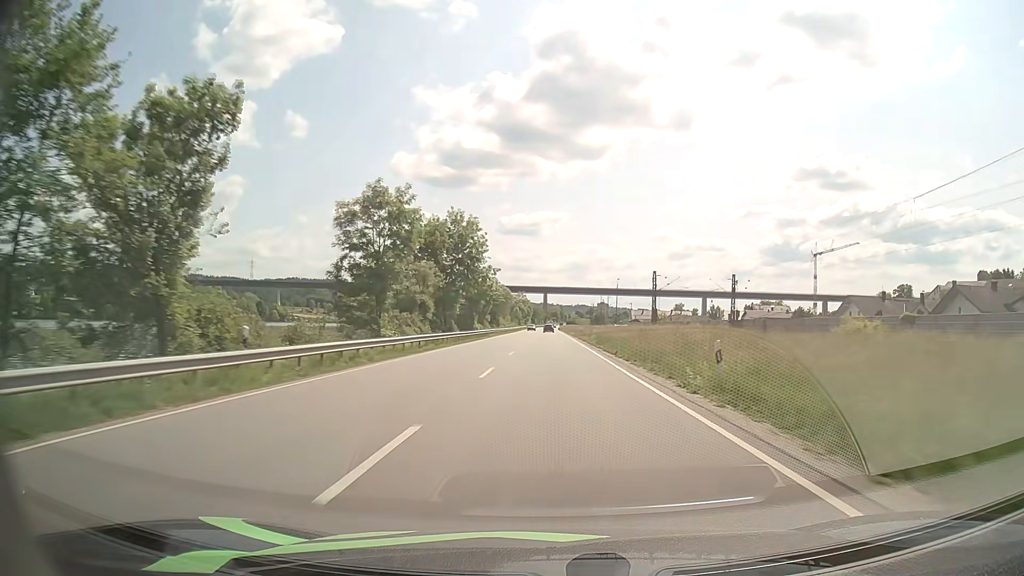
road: primary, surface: asphalt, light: Day
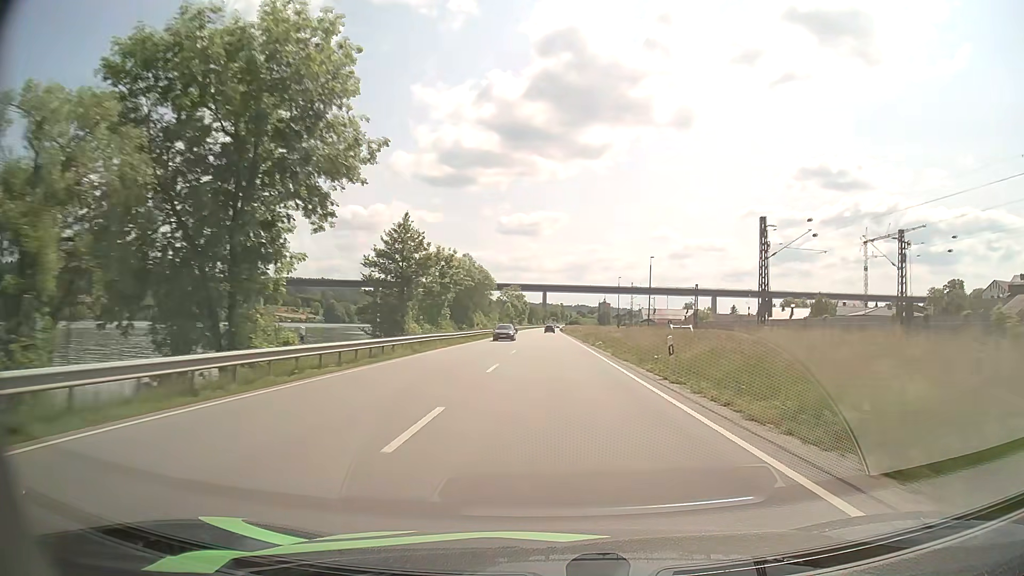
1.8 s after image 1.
(+0.2, +46.2) m; 0°
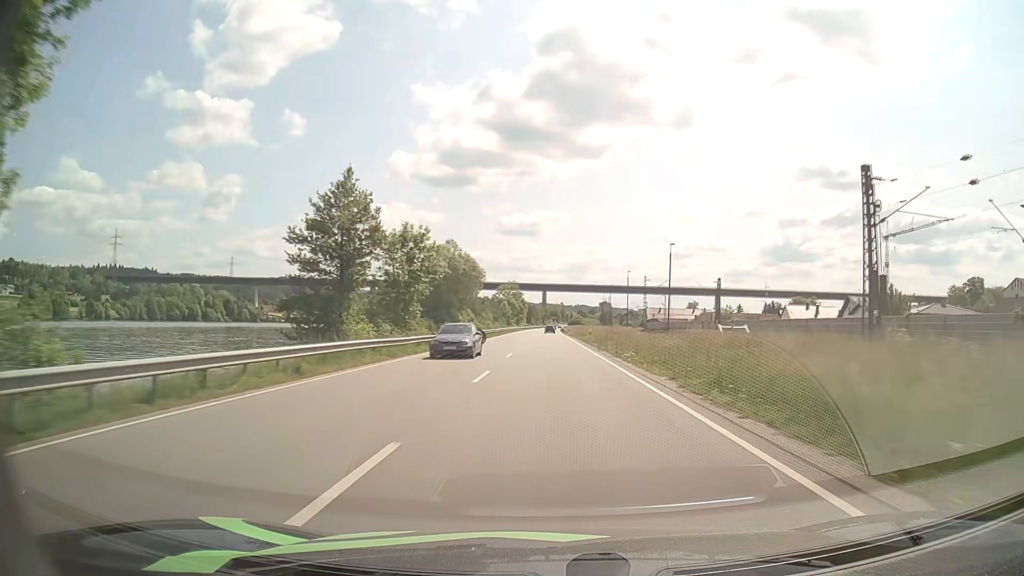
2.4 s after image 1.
(0.0, +15.5) m; 0°
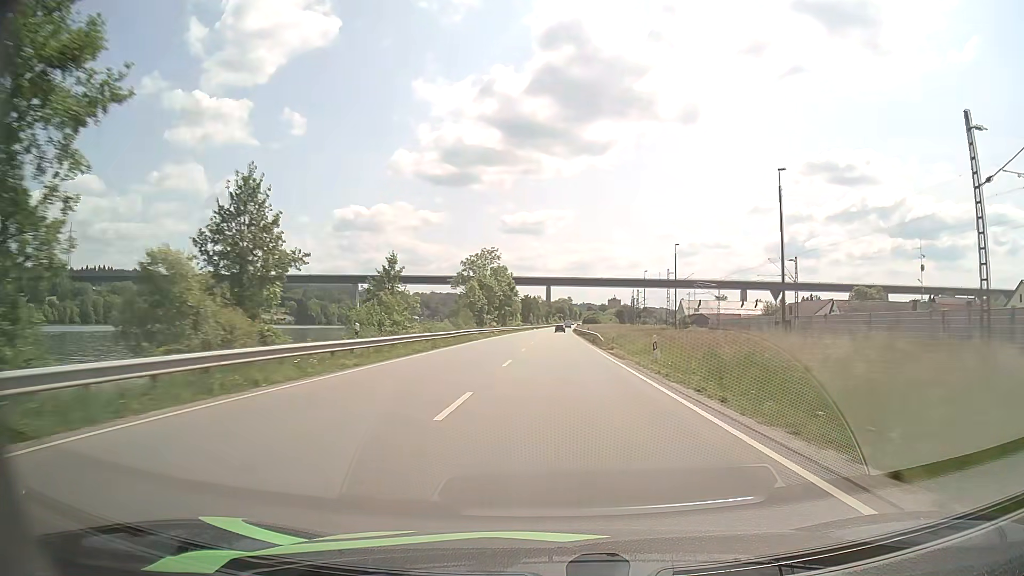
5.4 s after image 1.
(+0.1, +78.7) m; 0°
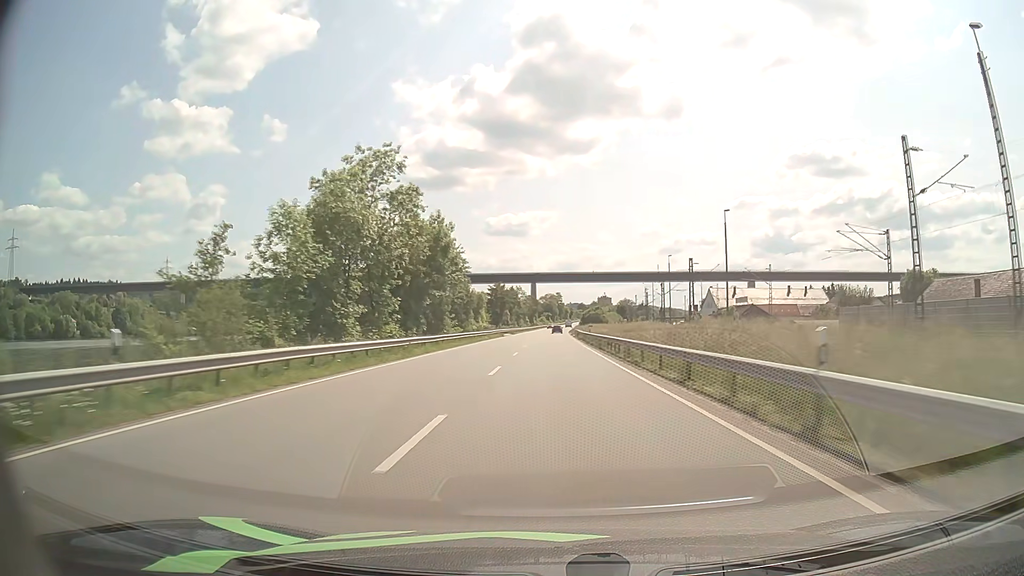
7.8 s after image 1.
(+0.5, +63.5) m; +1°
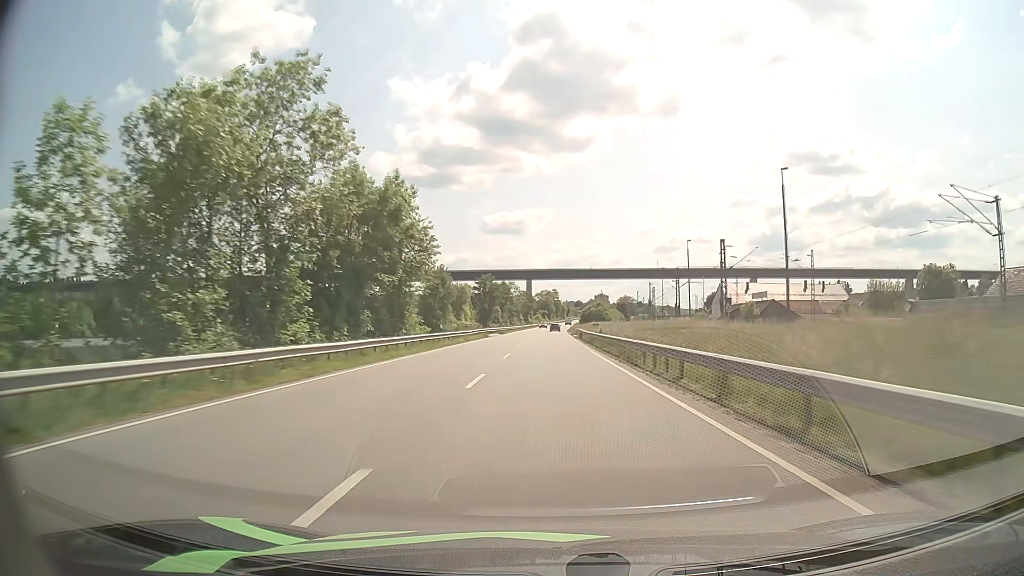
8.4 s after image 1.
(+0.1, +16.0) m; 0°
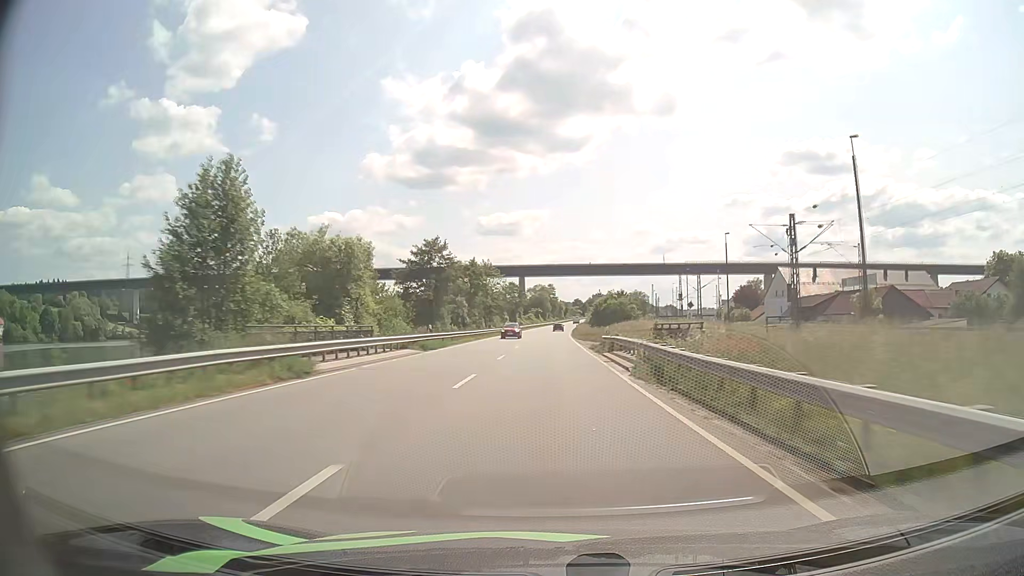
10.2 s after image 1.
(+0.2, +48.1) m; 0°
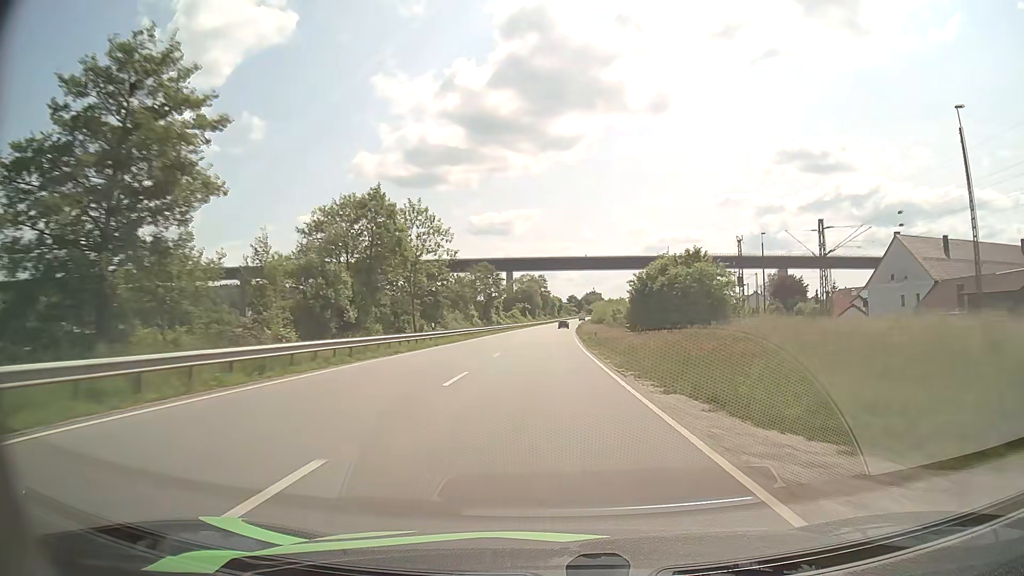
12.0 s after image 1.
(+0.3, +48.1) m; +1°
(0, +10) (0, +20) (0, +30) (0, +40) (0, +50) (0, +60) (+1, +70) (+1, +80) (+1, +90) (+2, +100) m
